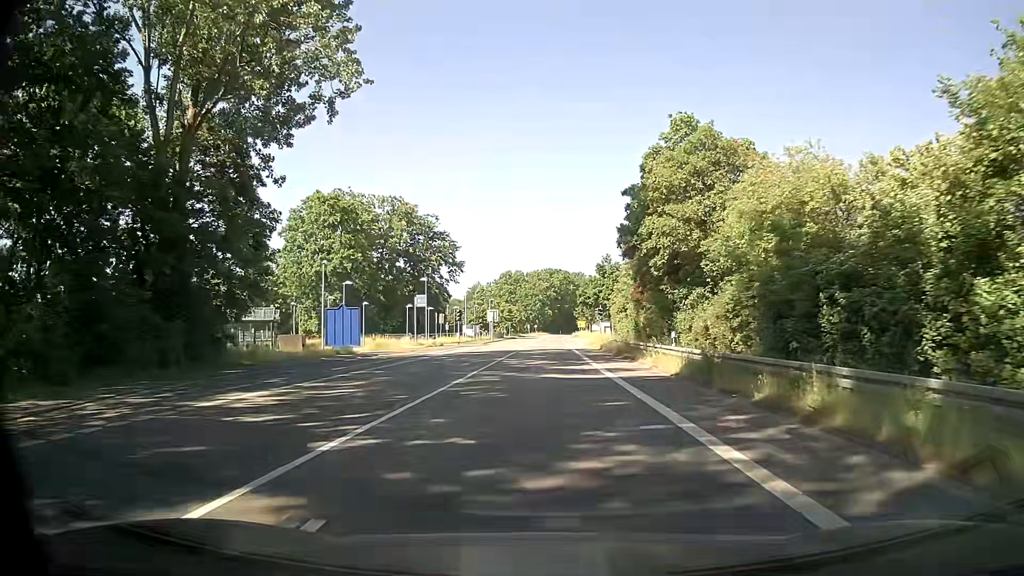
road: secondary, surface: asphalt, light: Day
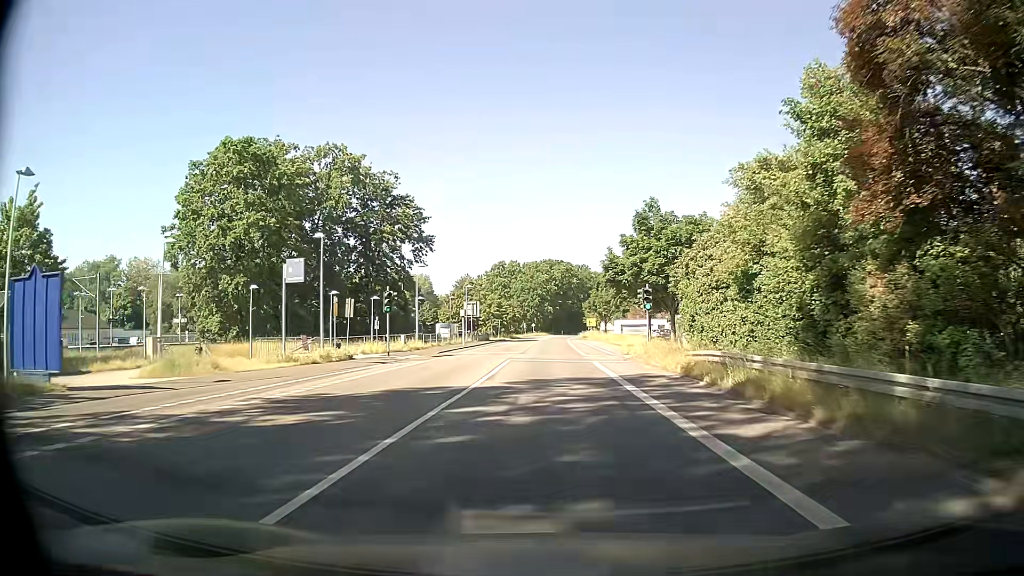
(-0.1, +30.4) m; 0°
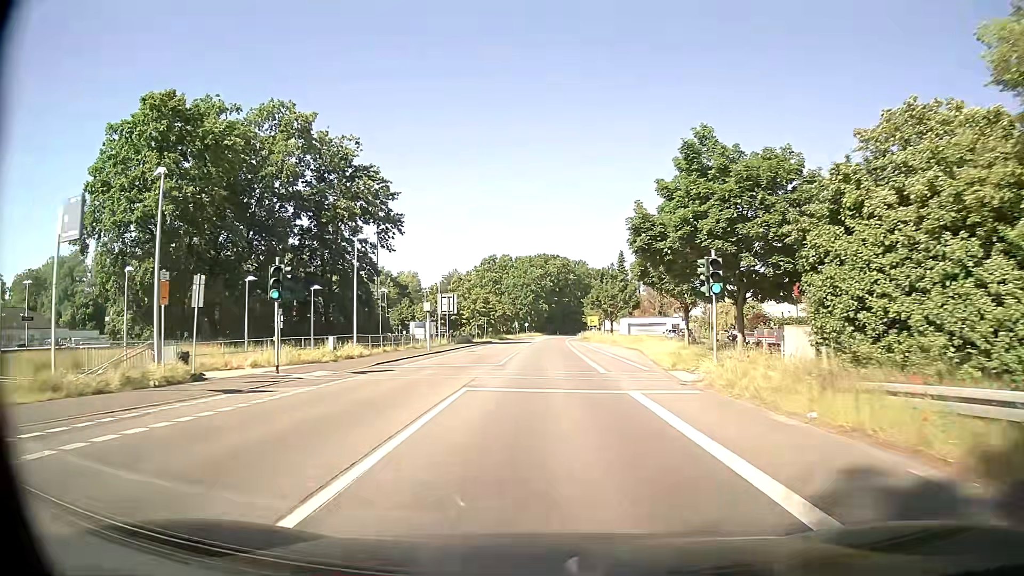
(+0.1, +15.2) m; +1°
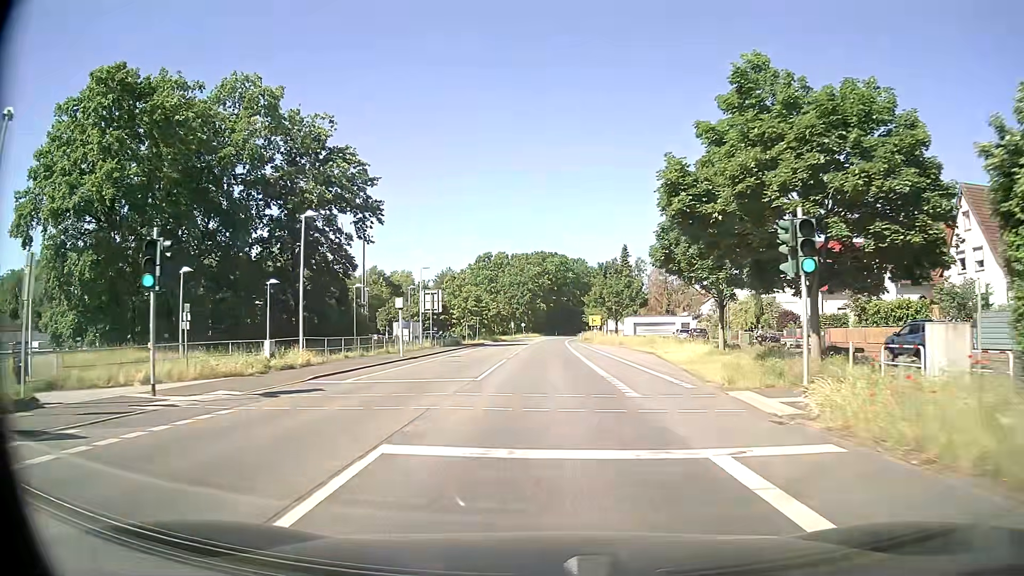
(0.0, +7.6) m; 0°
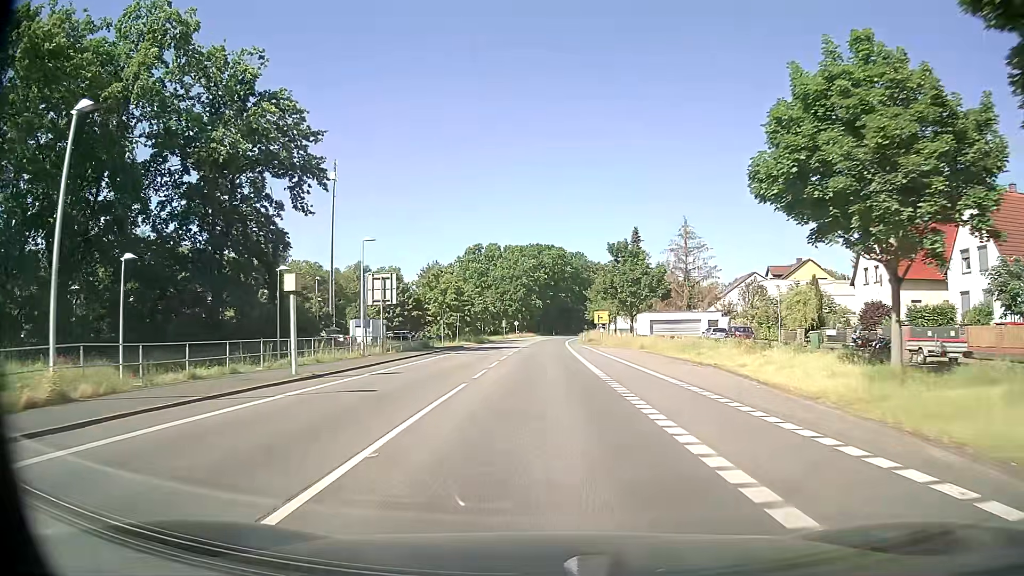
(0.0, +15.3) m; 0°
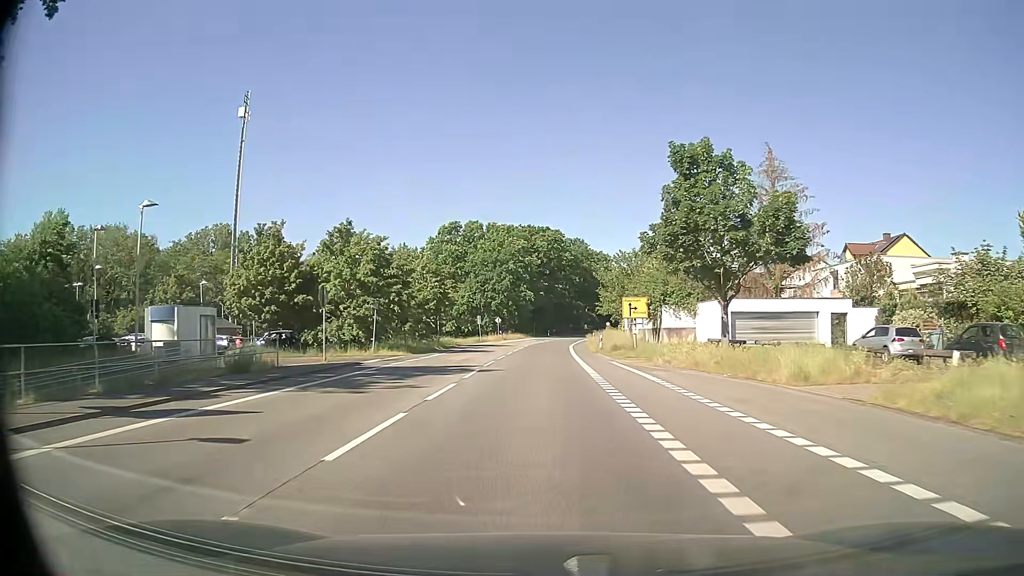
(+0.1, +30.6) m; 0°
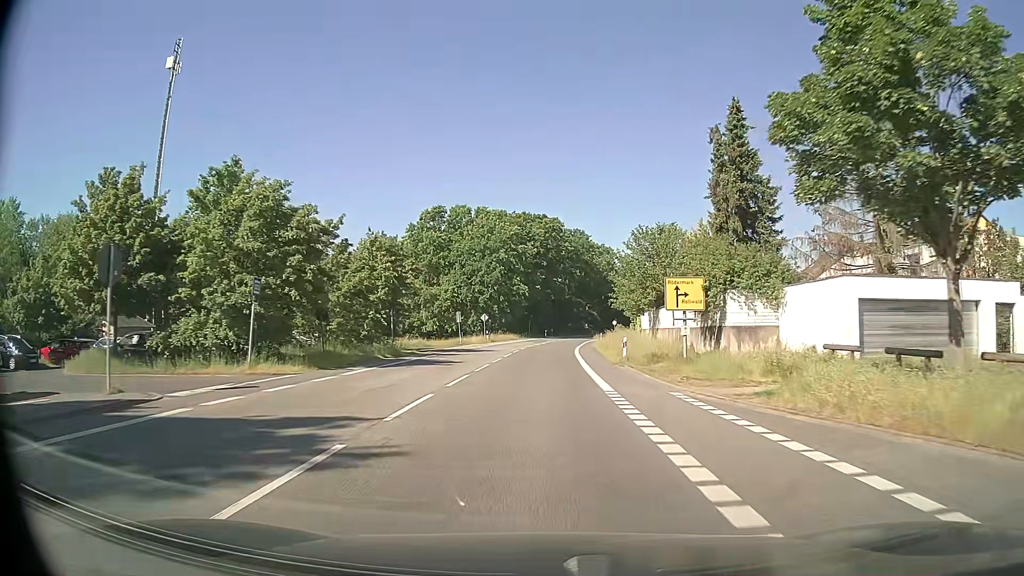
(0.0, +15.3) m; 0°
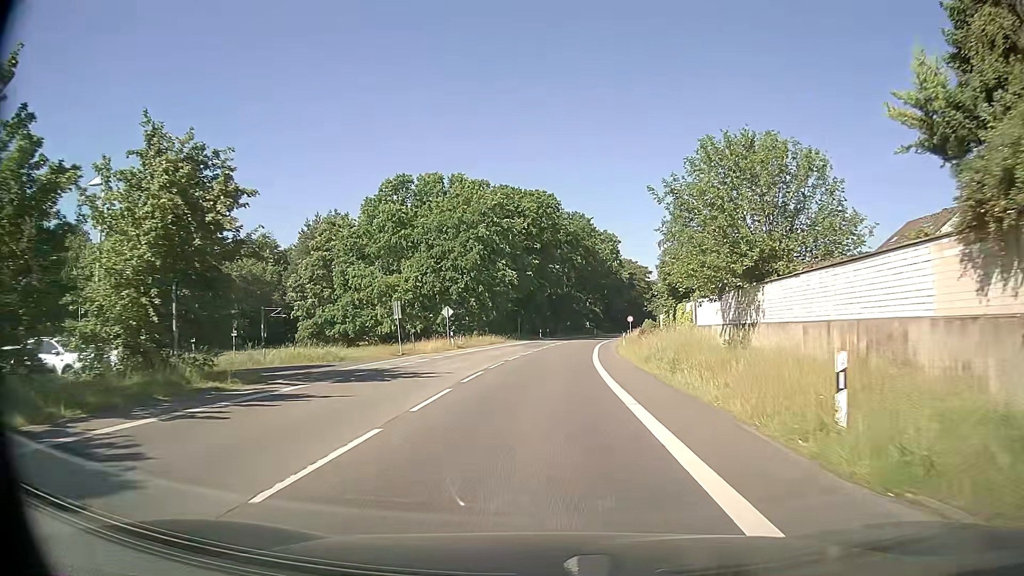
(+0.1, +23.1) m; 0°
(0, +10) (0, +20) (0, +30) (+1, +40) (+2, +50) (+3, +60) (+4, +70) (+6, +80) (+7, +90) (+9, +99) m
